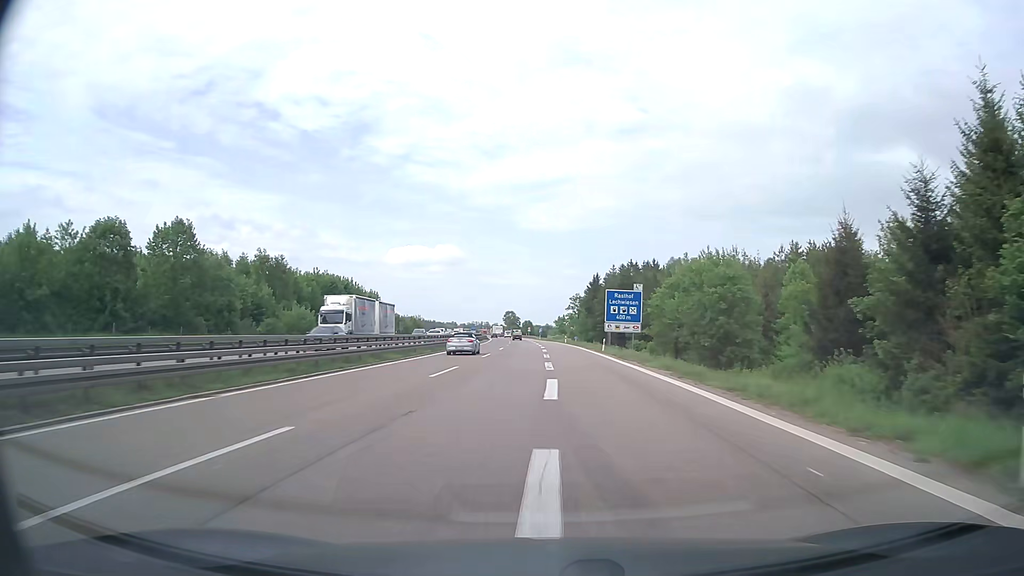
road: motorway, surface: asphalt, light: Day
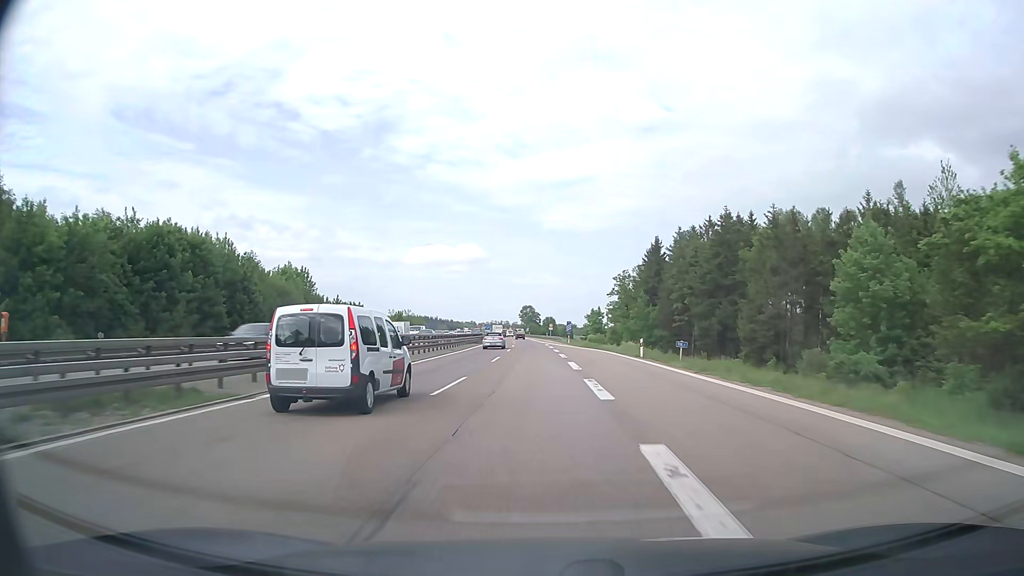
(-1.0, +60.4) m; -2°
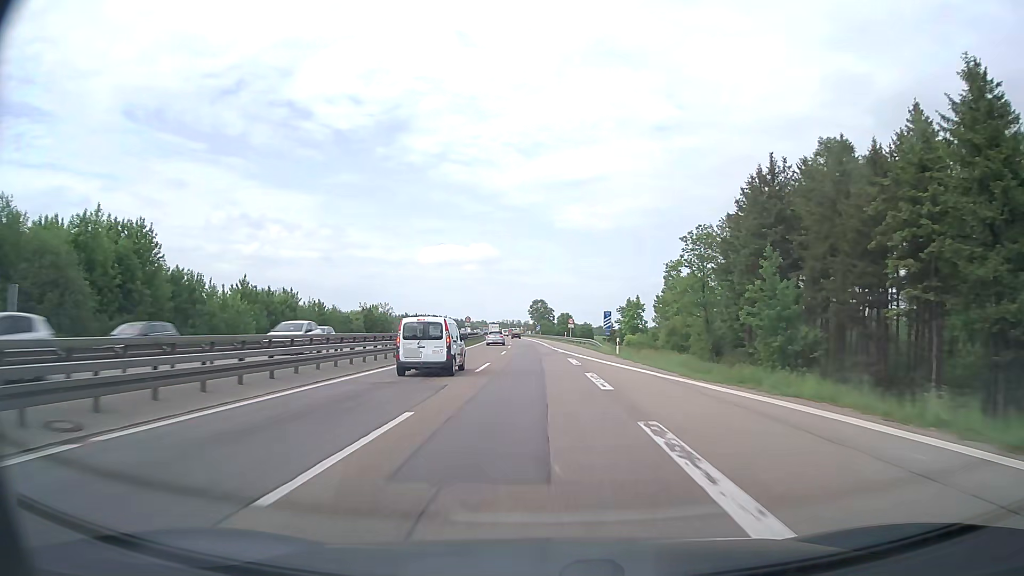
(-0.4, +45.6) m; -1°
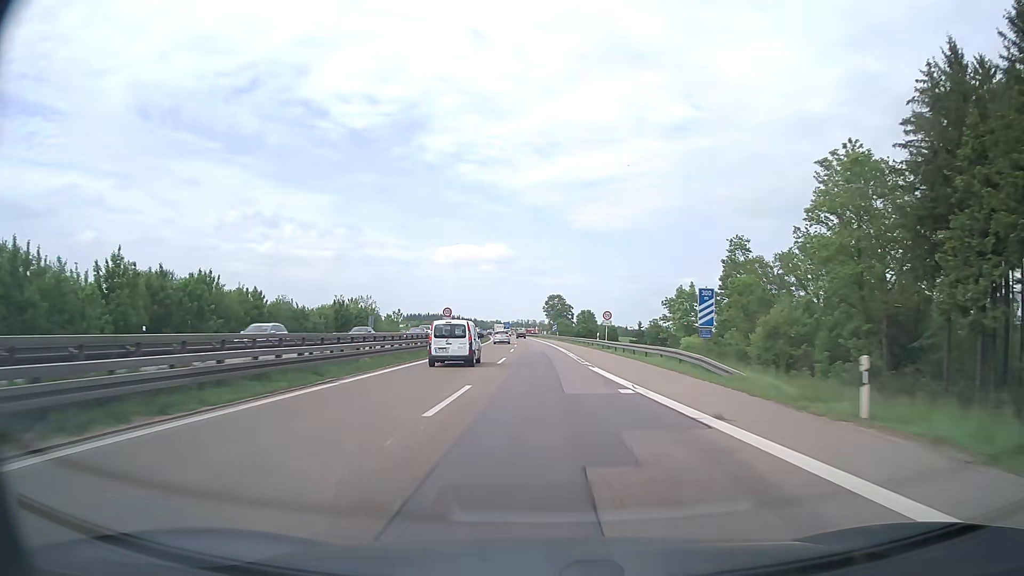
(-0.4, +30.2) m; -2°
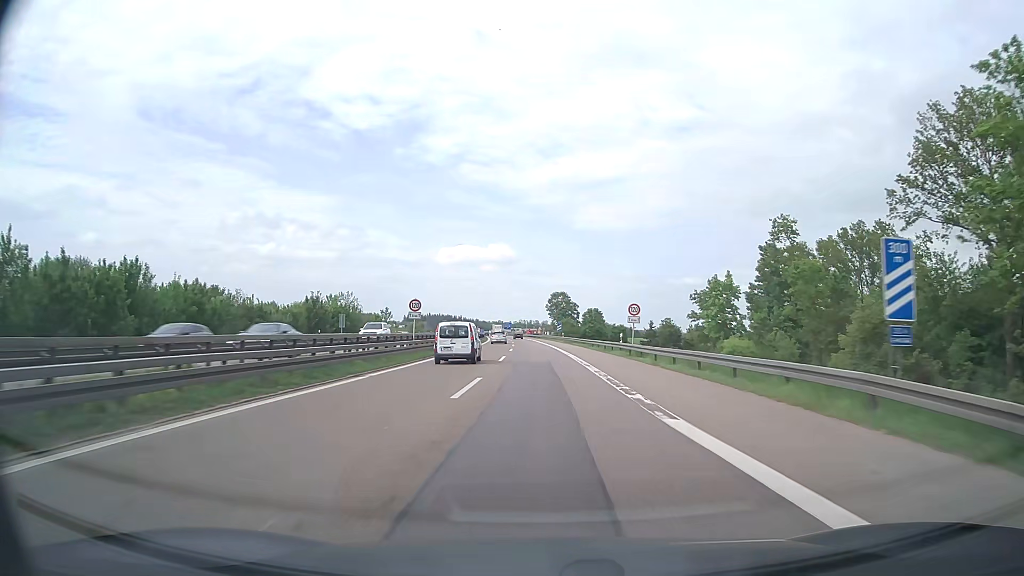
(0.0, +15.0) m; 0°
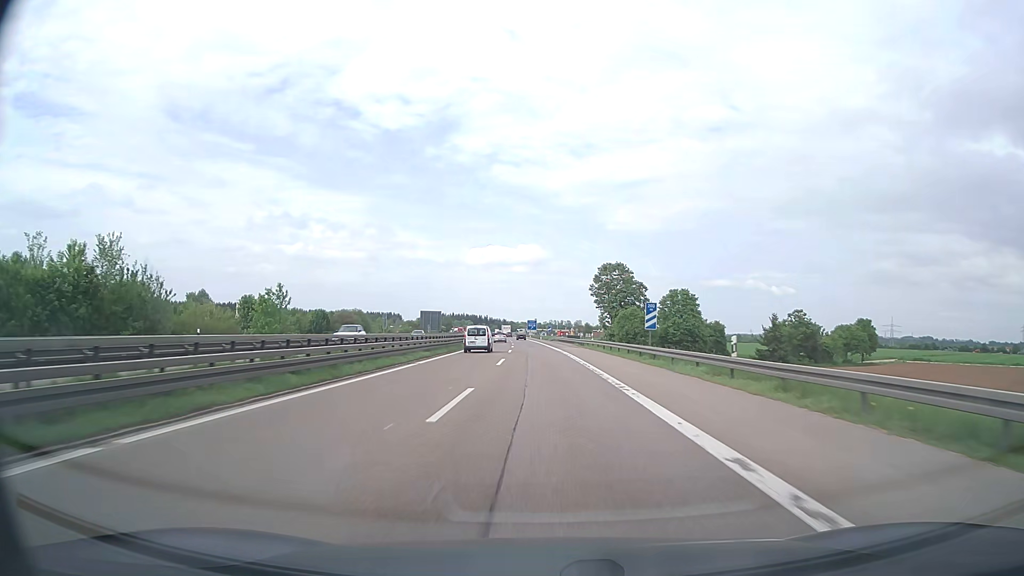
(-1.4, +75.4) m; -2°
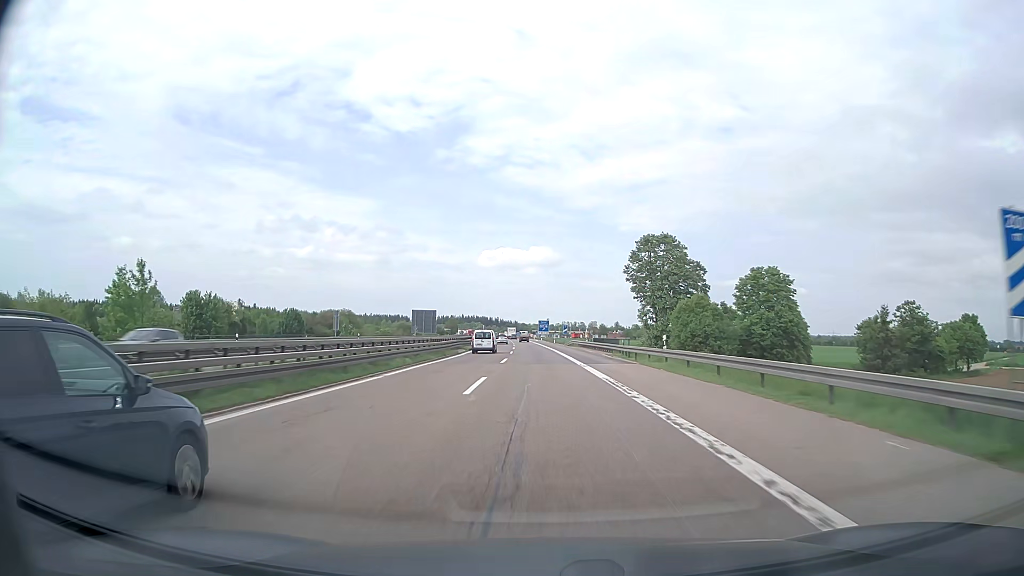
(-0.2, +30.8) m; -1°
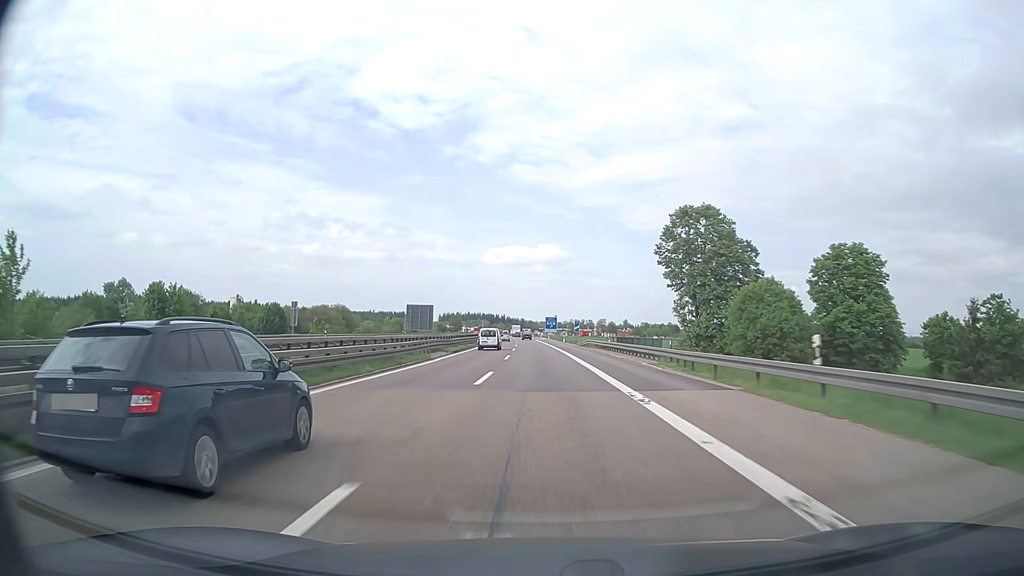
(-0.1, +15.6) m; -1°
(0, +10) (0, +20) (0, +30) (0, +40) (-1, +50) (-1, +60) (-1, +70) (-2, +80) (-2, +90) (-2, +100) m
